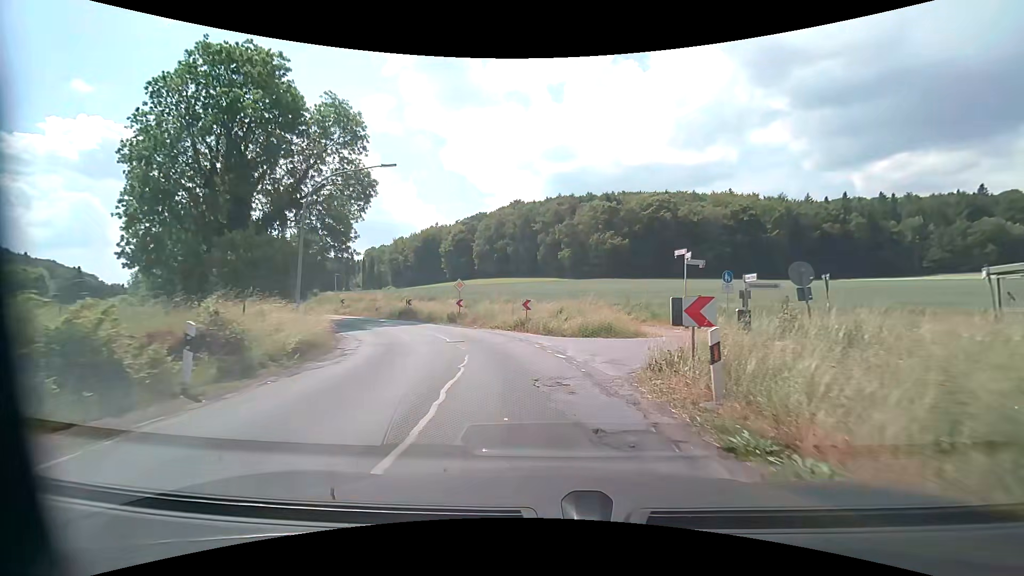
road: secondary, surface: asphalt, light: Day
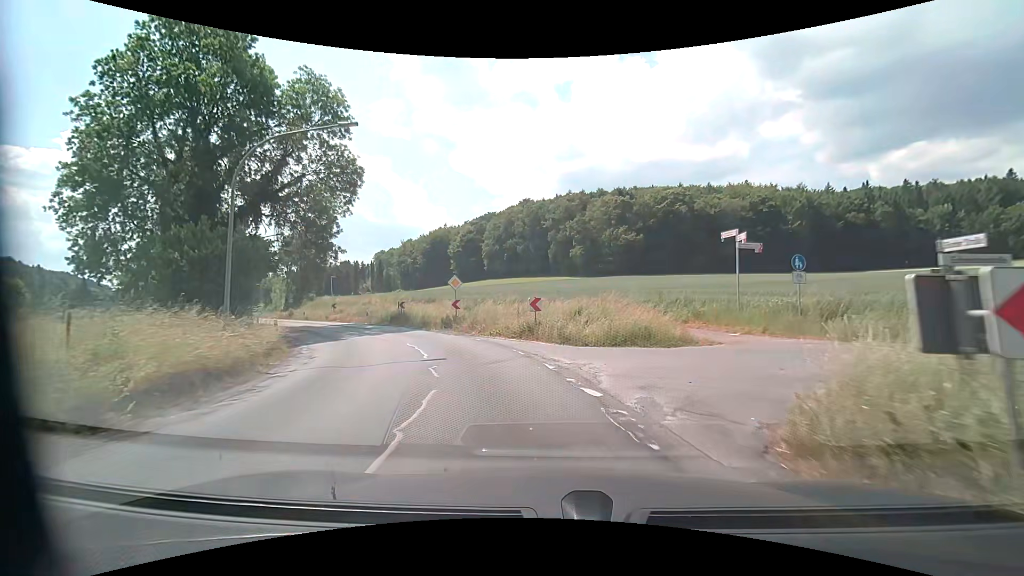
(0.0, +5.5) m; -1°
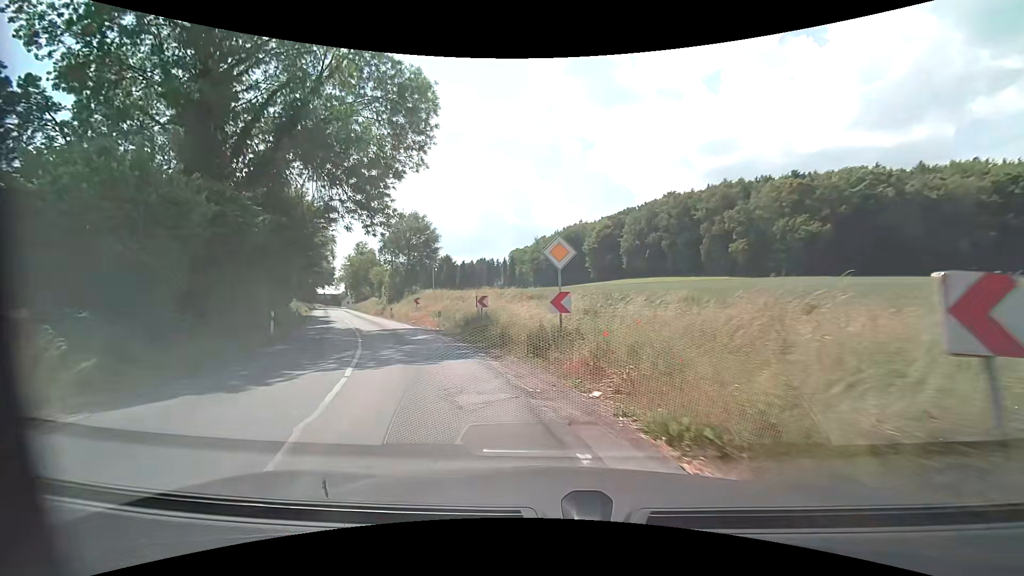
(-1.4, +15.5) m; -15°
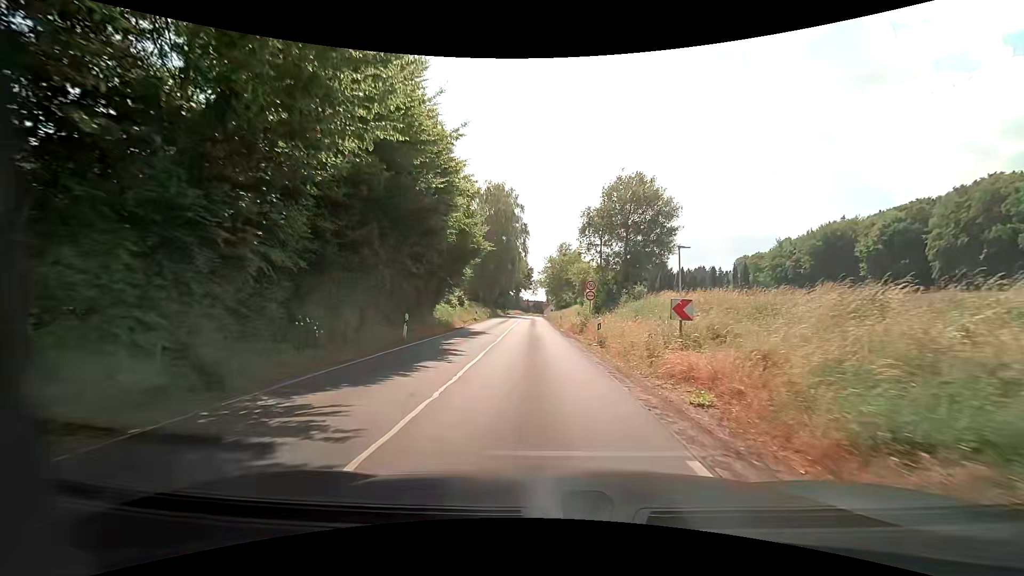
(-7.0, +24.2) m; -24°
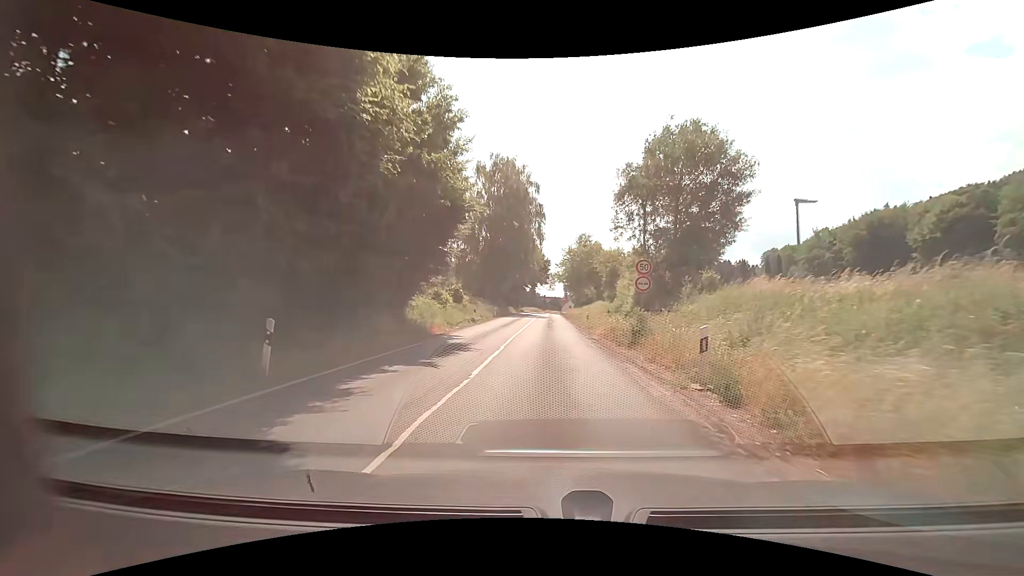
(-0.2, +11.2) m; -2°
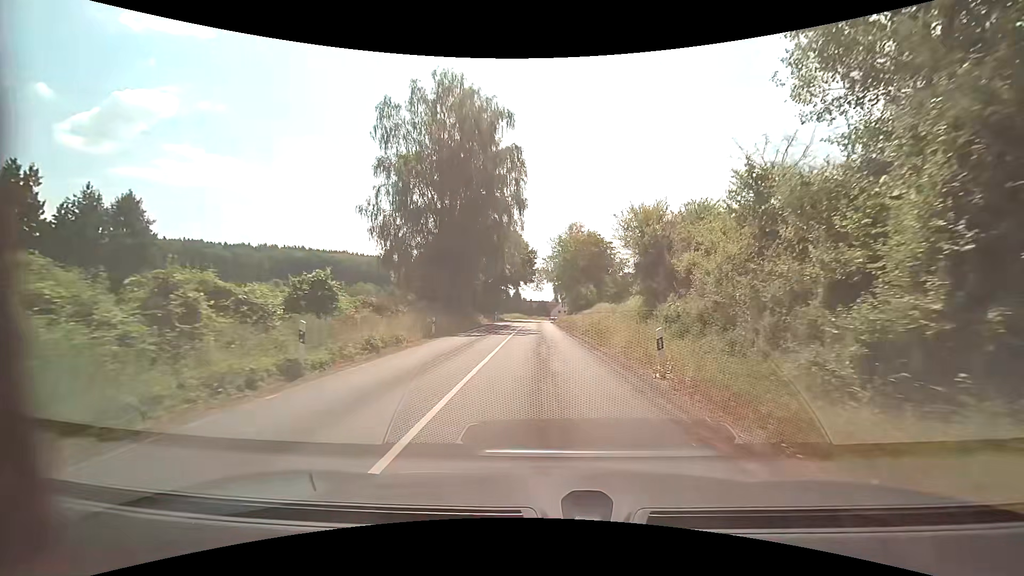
(0.0, +23.4) m; +1°
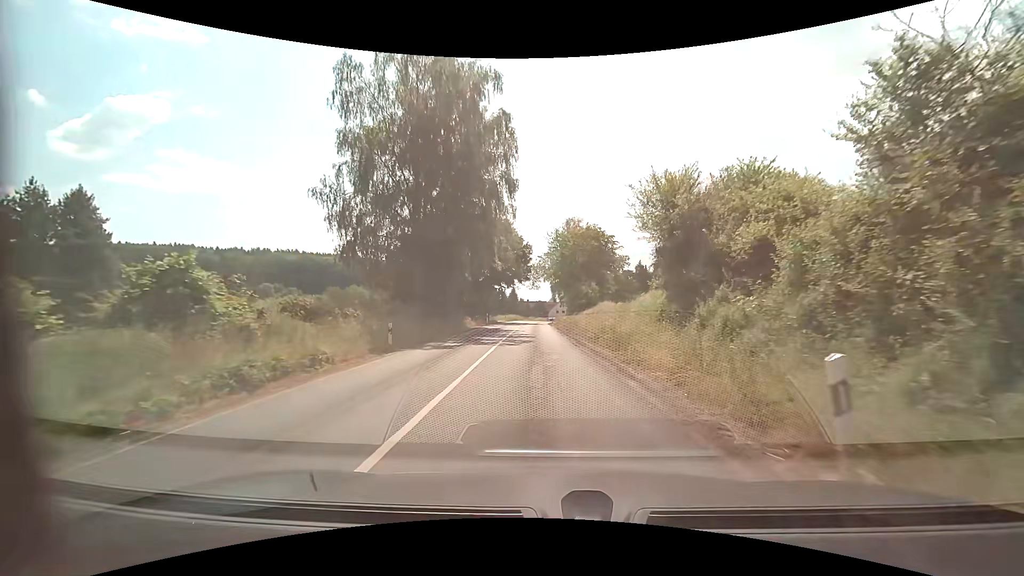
(0.0, +6.7) m; 0°
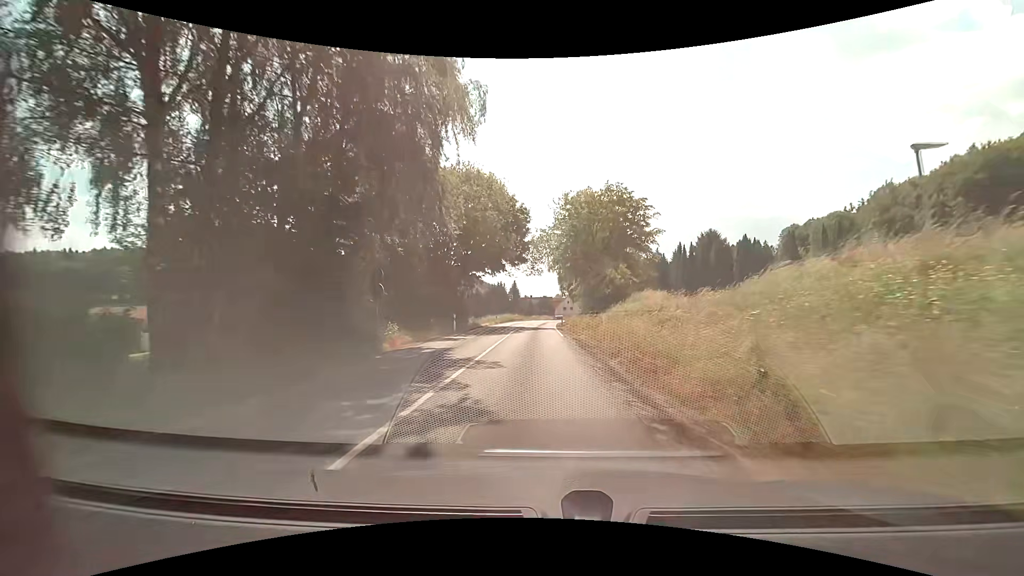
(-0.1, +22.4) m; -1°
(0, +10) (0, +20) (0, +30) (0, +40) (0, +50) (0, +60) (0, +70) (+1, +80) (+2, +90) (+3, +100) m
